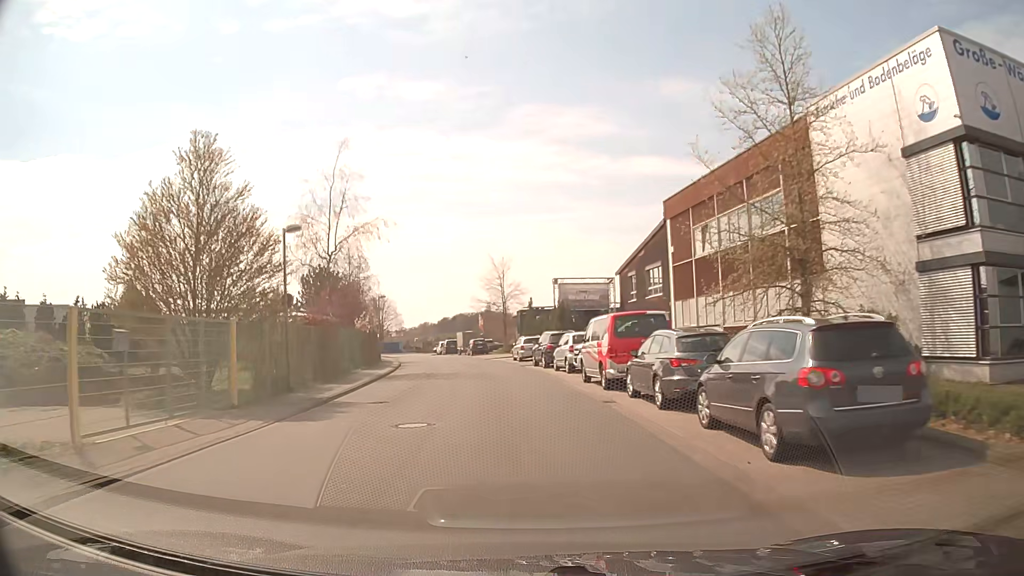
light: Day
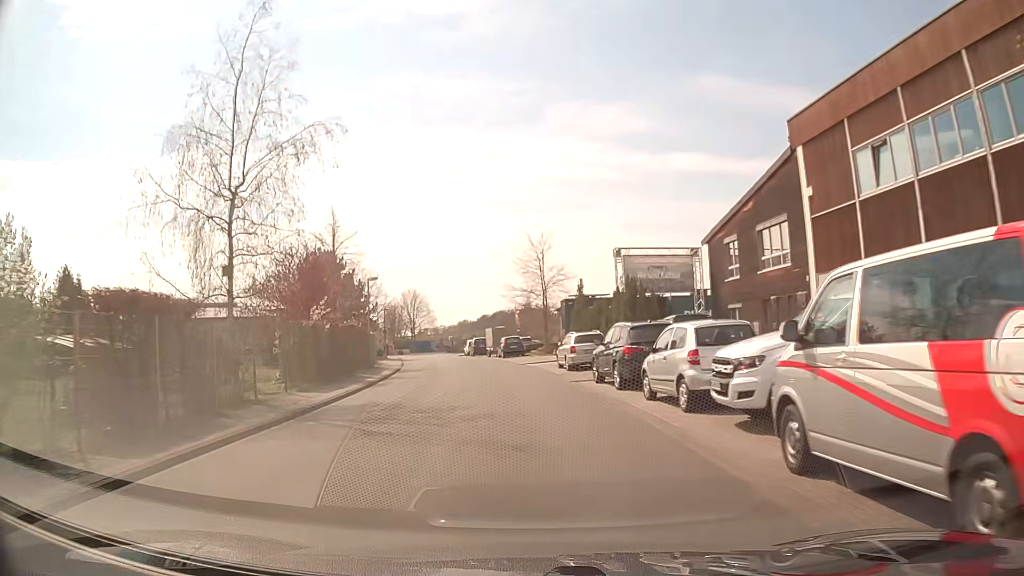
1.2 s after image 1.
(-0.4, +14.2) m; -4°
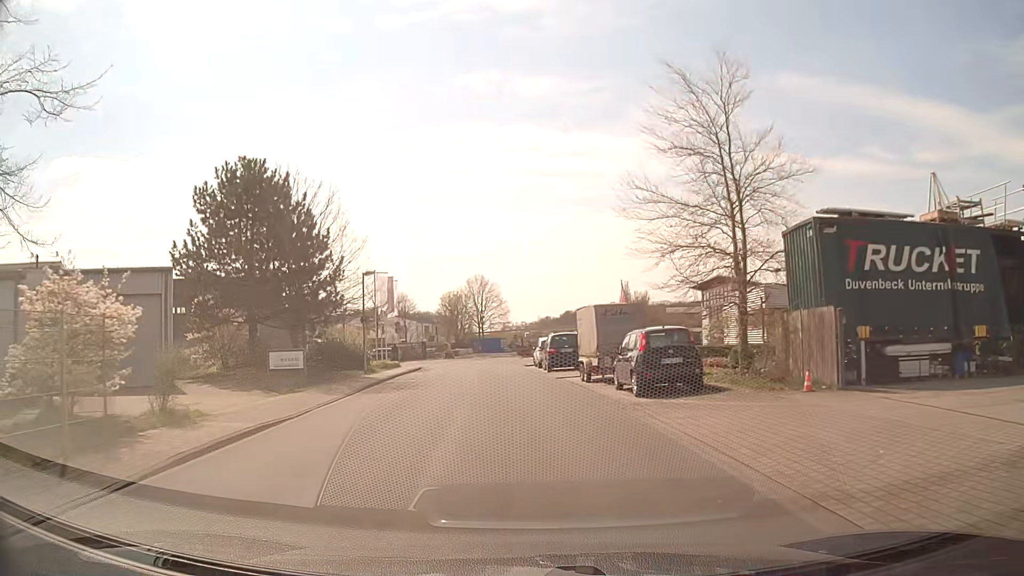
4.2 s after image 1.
(-2.1, +33.8) m; -7°
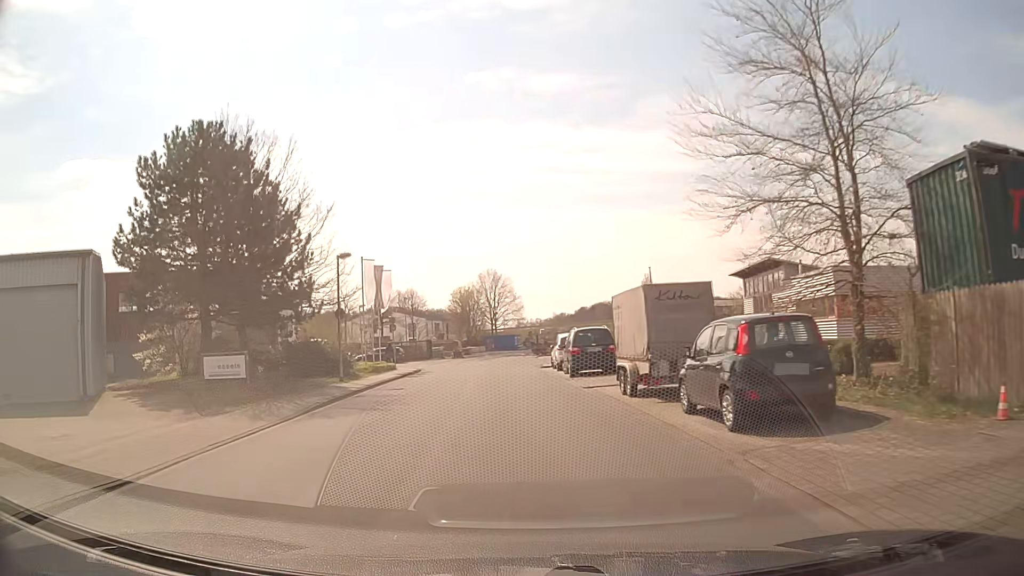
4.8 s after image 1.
(0.0, +6.4) m; -2°
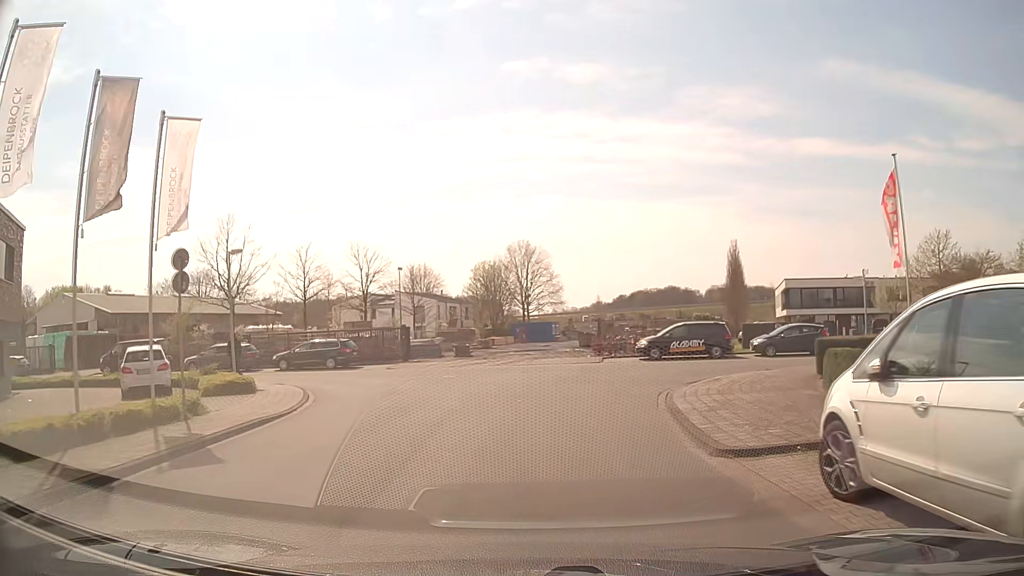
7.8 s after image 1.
(-0.8, +27.9) m; -3°
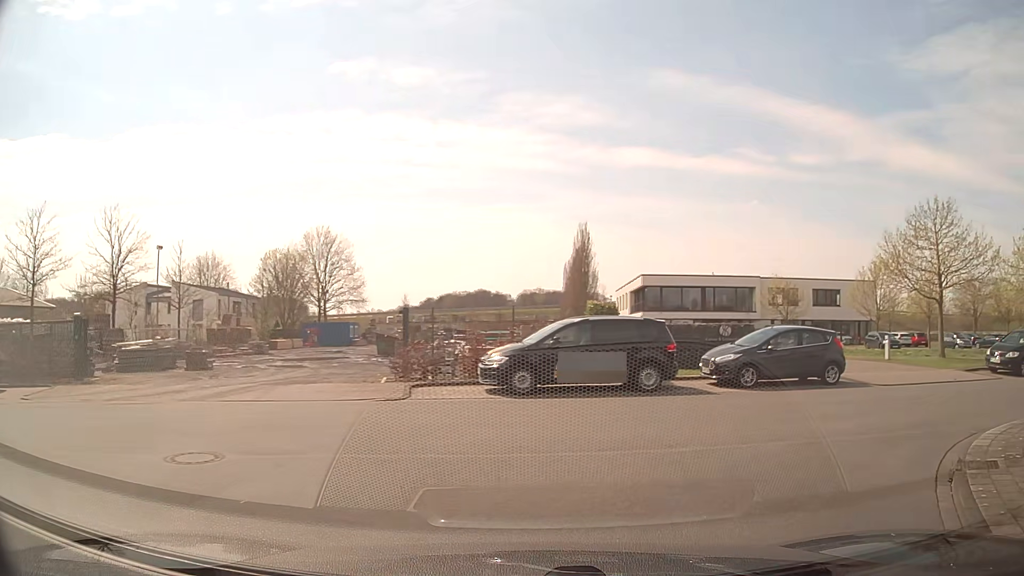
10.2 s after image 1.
(+1.1, +15.9) m; +16°
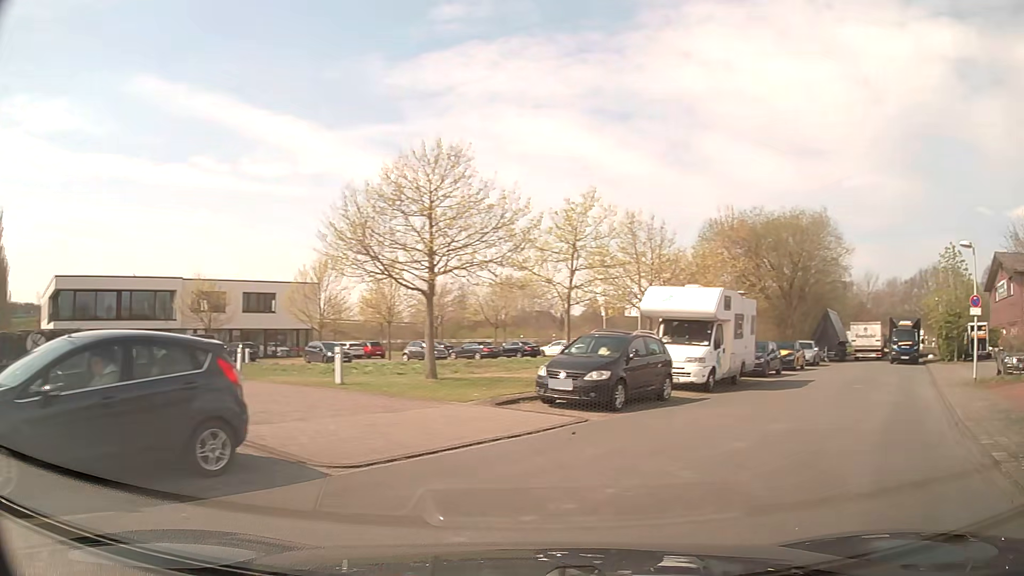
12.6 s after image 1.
(+3.8, +9.9) m; +48°
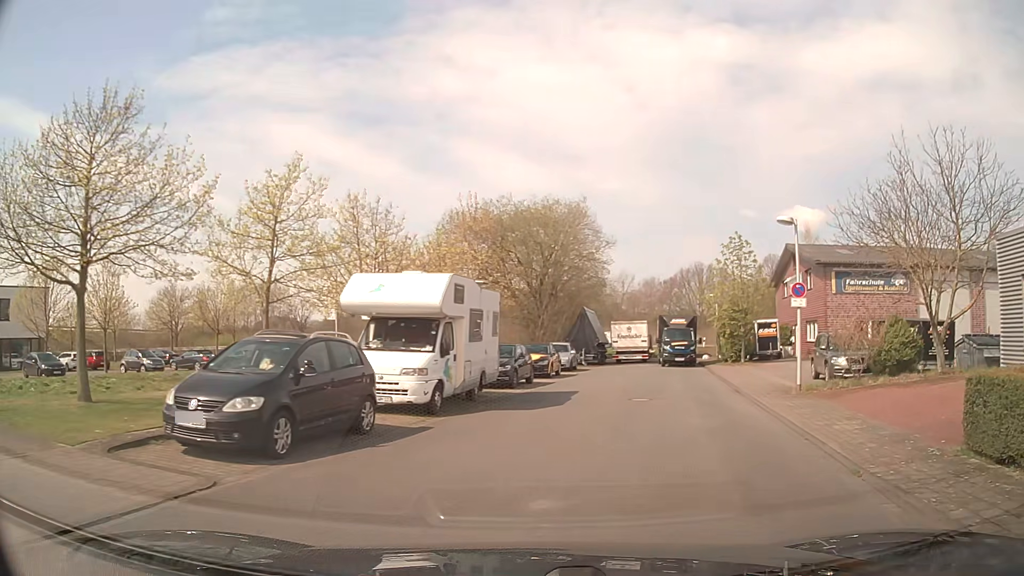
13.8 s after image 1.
(+1.0, +5.0) m; +21°
